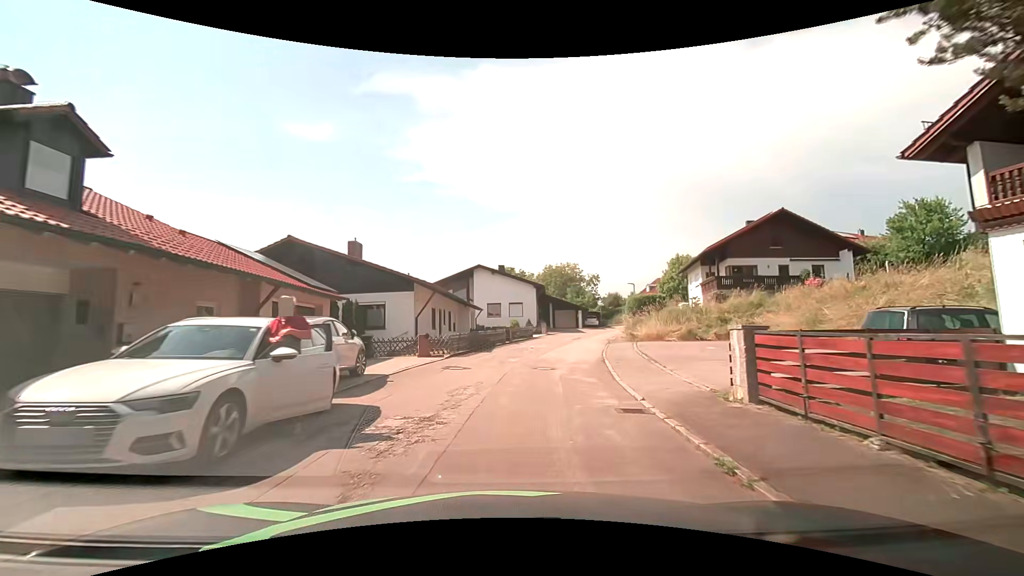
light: Day
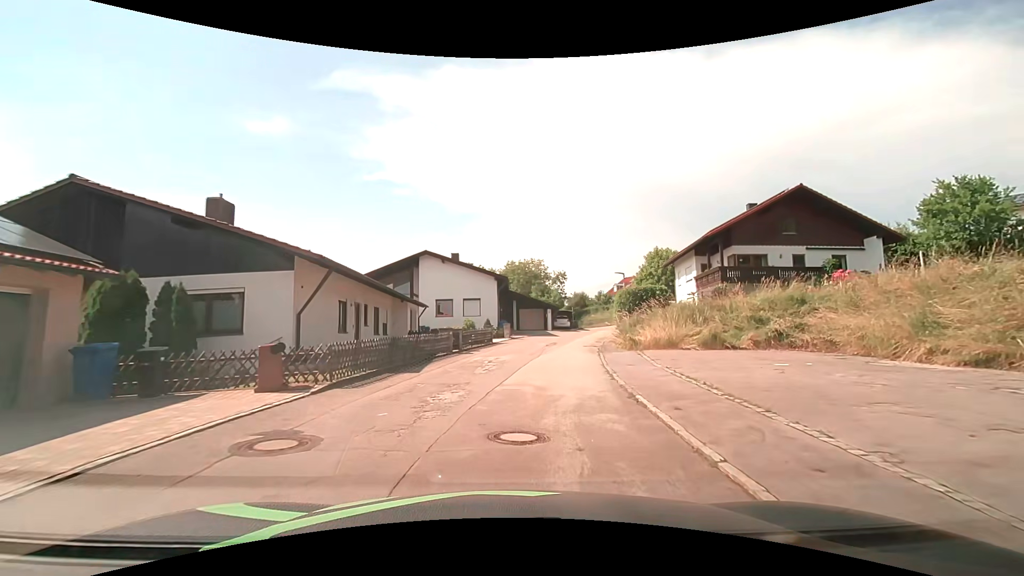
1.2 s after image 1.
(+0.3, +9.7) m; +5°
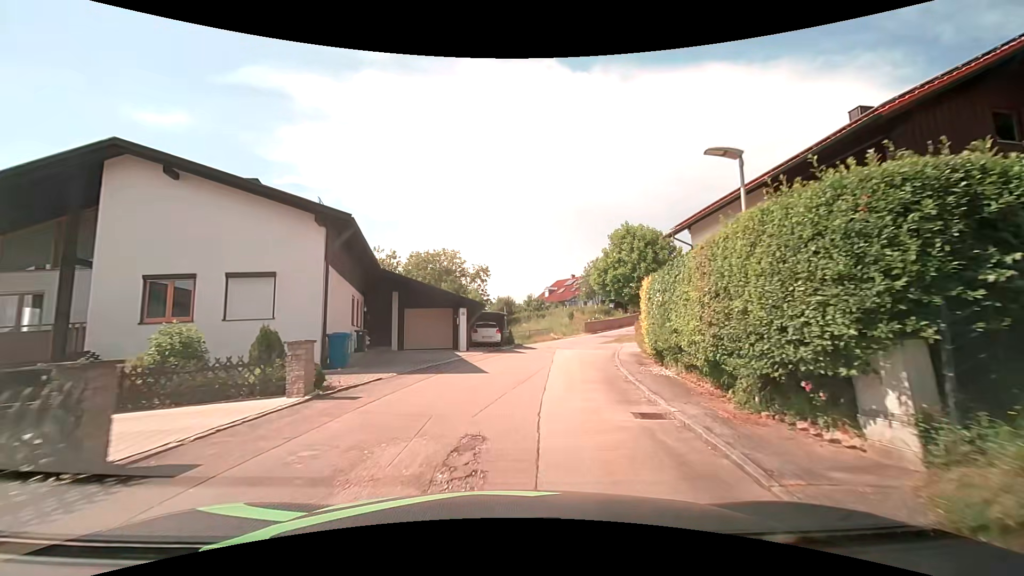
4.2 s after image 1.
(+1.7, +23.7) m; +9°
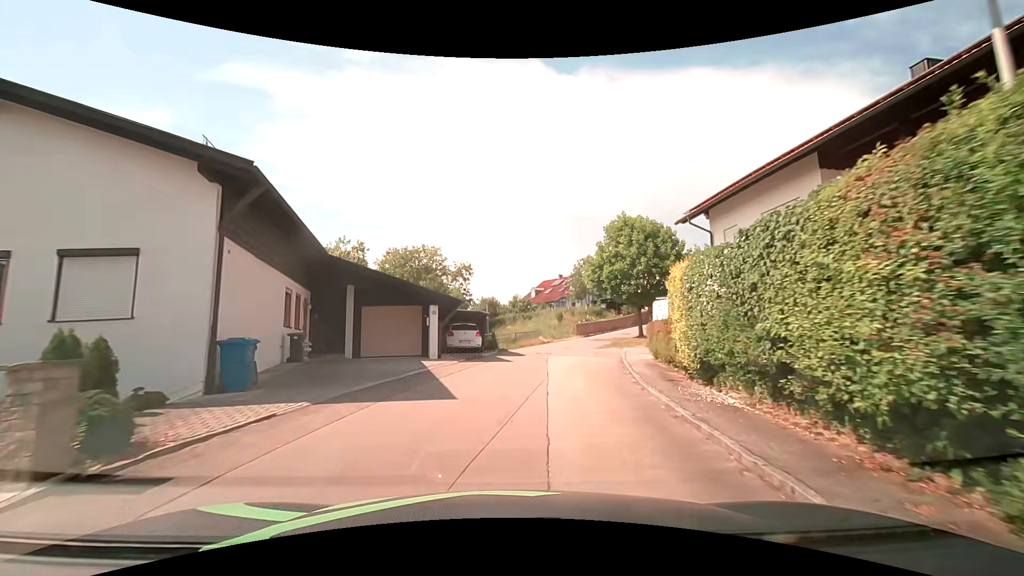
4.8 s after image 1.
(+0.1, +4.7) m; +2°
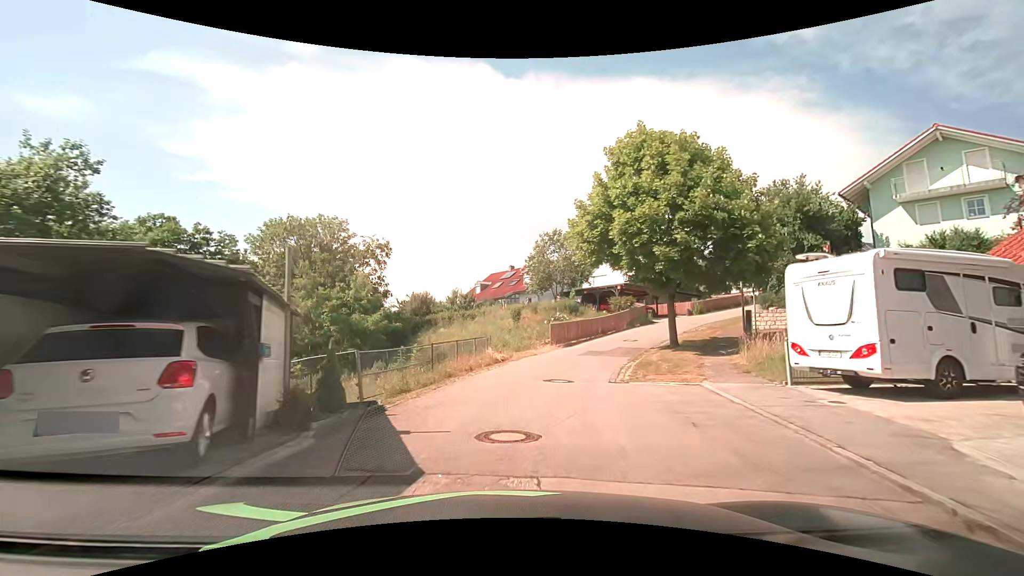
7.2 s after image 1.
(+0.8, +18.7) m; +5°
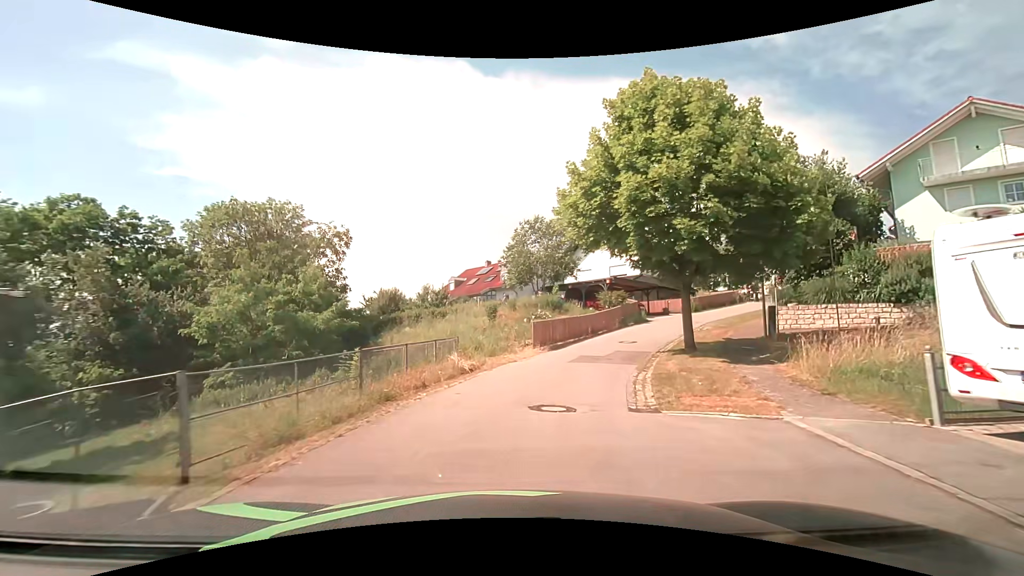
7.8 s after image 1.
(+0.2, +4.7) m; +4°
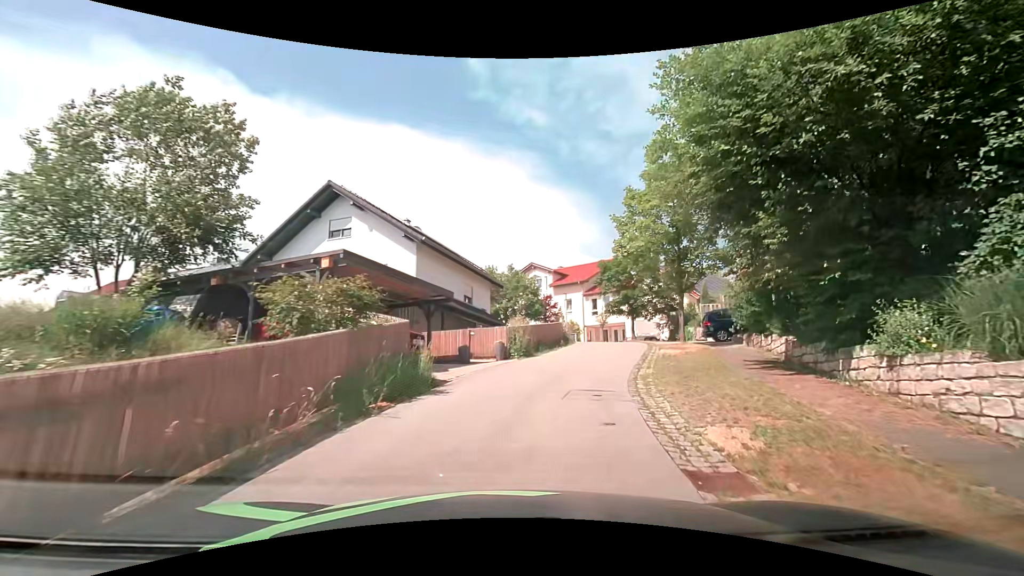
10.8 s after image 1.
(+4.5, +22.5) m; +26°
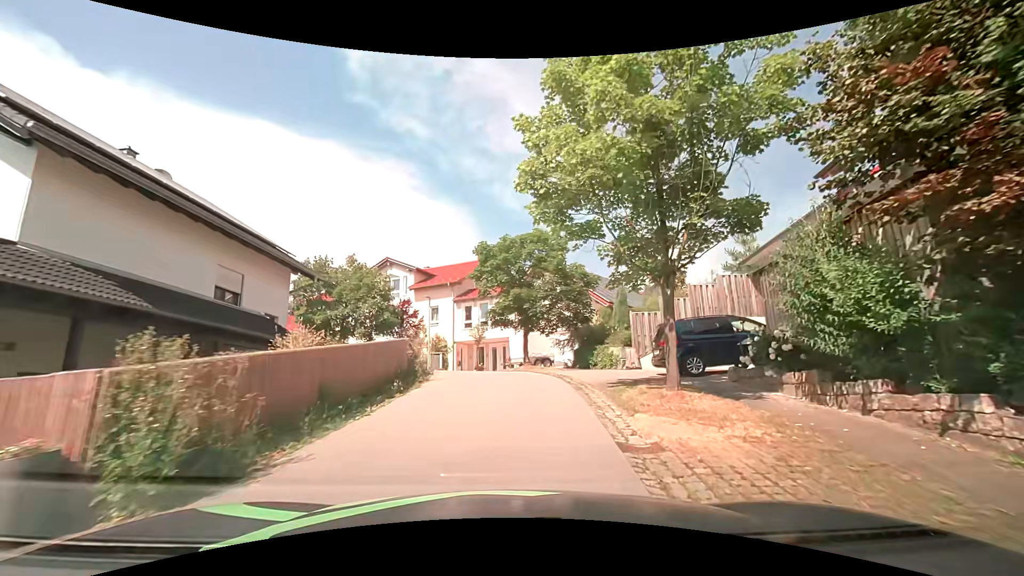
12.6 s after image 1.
(+1.7, +13.0) m; +15°
(0, +10) (0, +20) (-5, +29) (-14, +33) (-24, +35) (-33, +37) (-43, +39) (-53, +41) (-63, +43) (-72, +46) m
